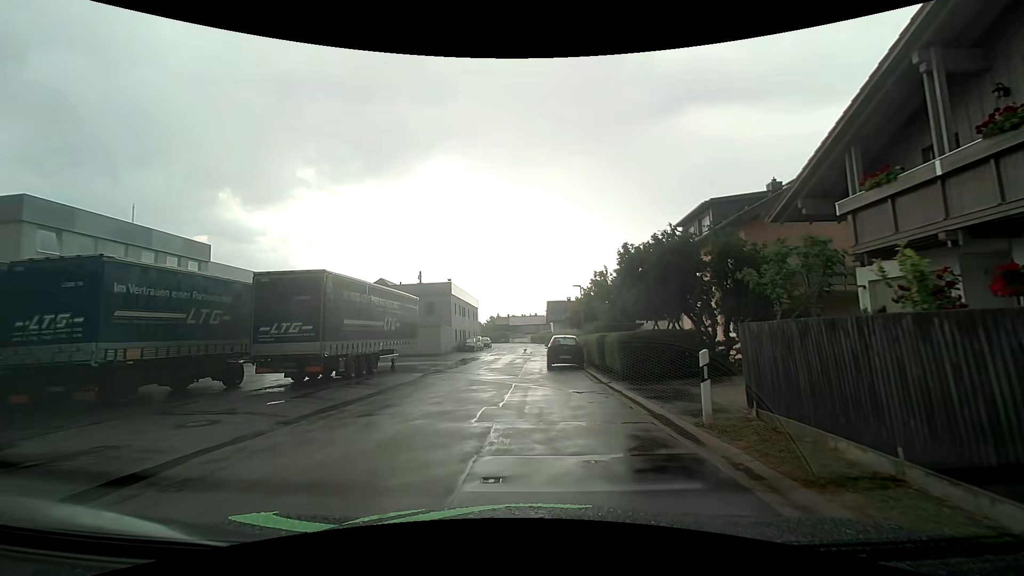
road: residential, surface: asphalt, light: Day
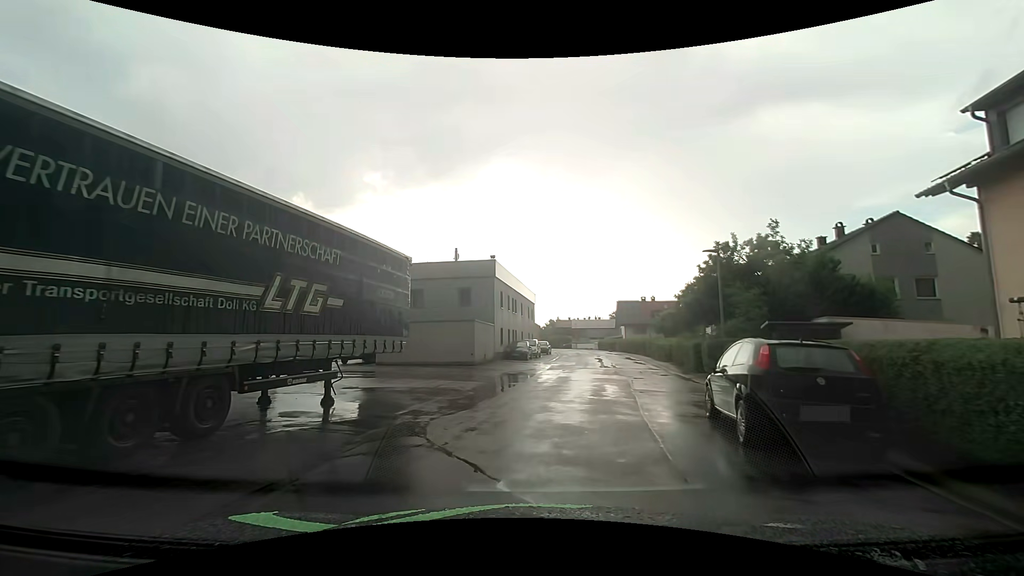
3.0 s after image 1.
(-1.1, +15.6) m; -7°
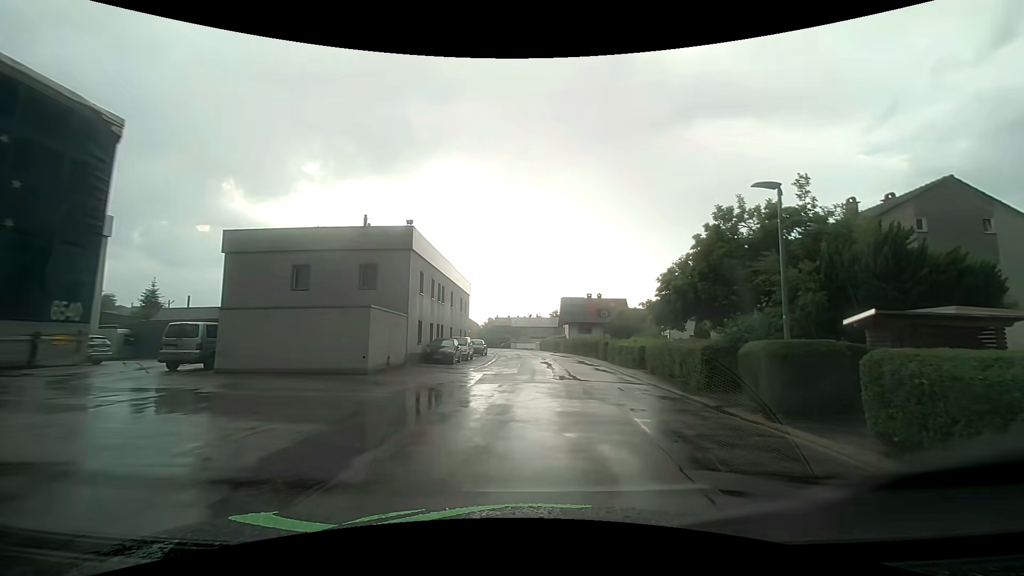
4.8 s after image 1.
(+0.5, +9.3) m; +8°
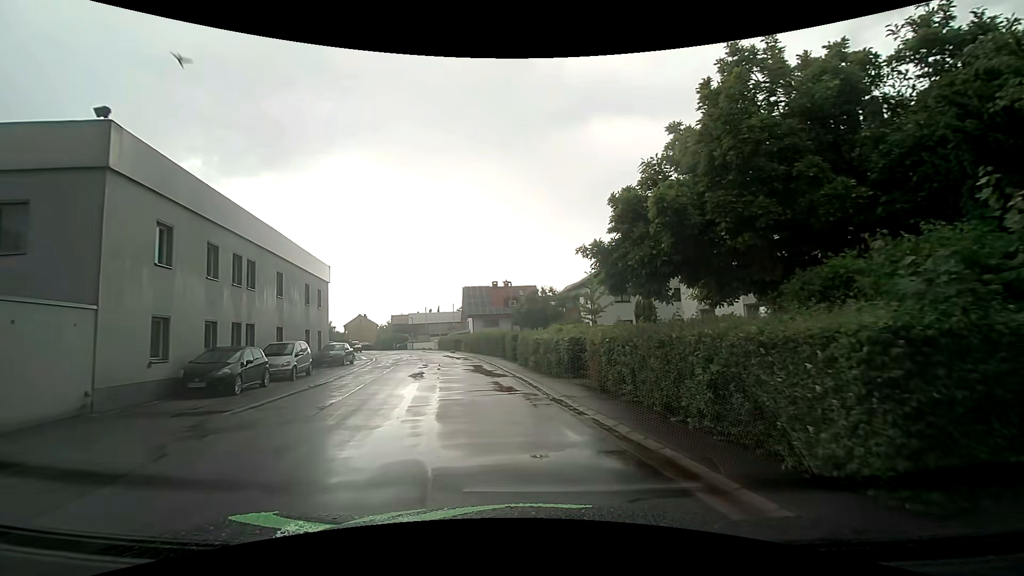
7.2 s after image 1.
(+1.4, +12.1) m; +11°
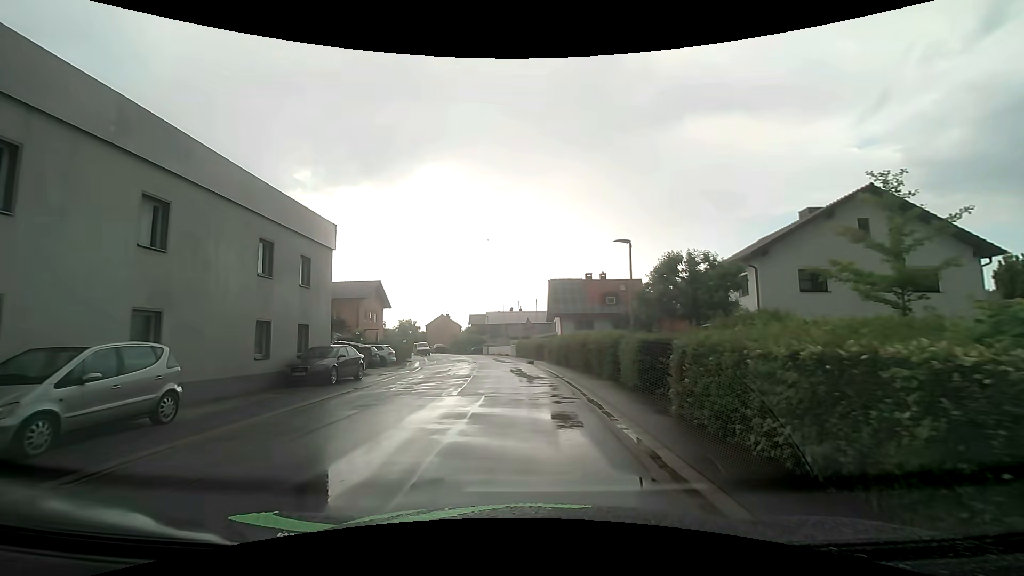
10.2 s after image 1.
(-1.7, +14.9) m; -11°
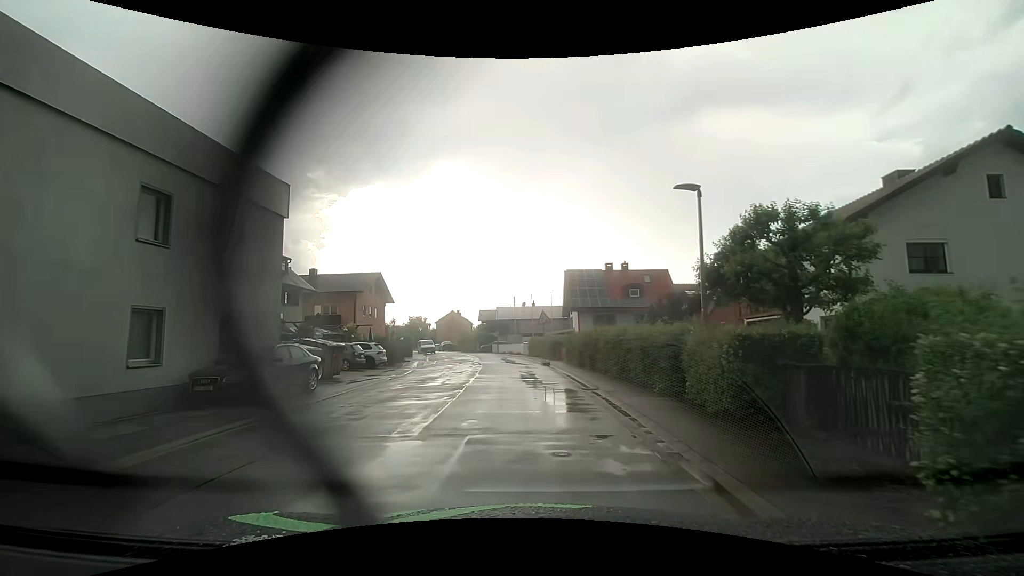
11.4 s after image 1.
(-0.1, +5.9) m; -2°
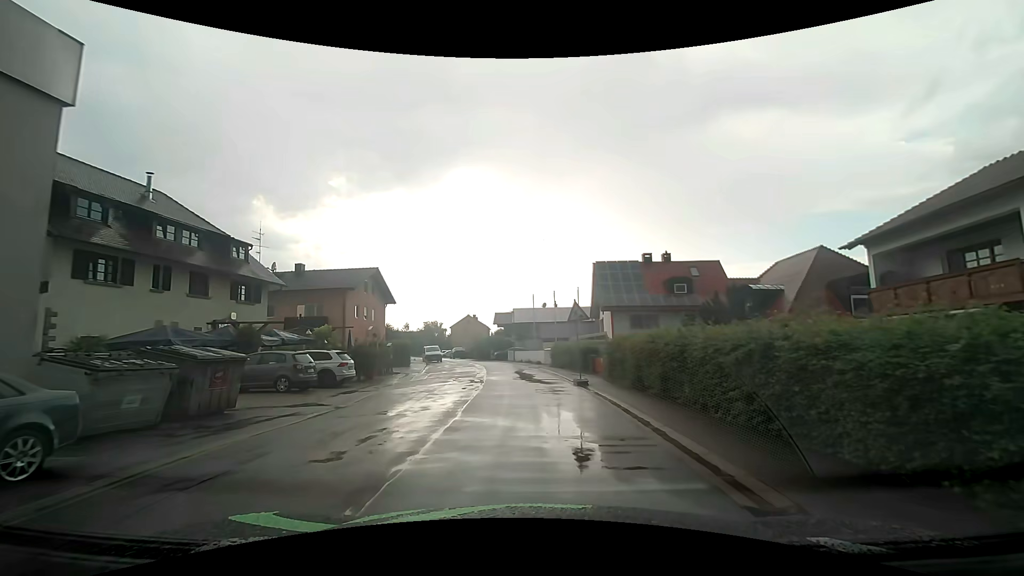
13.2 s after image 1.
(-0.1, +9.4) m; -2°
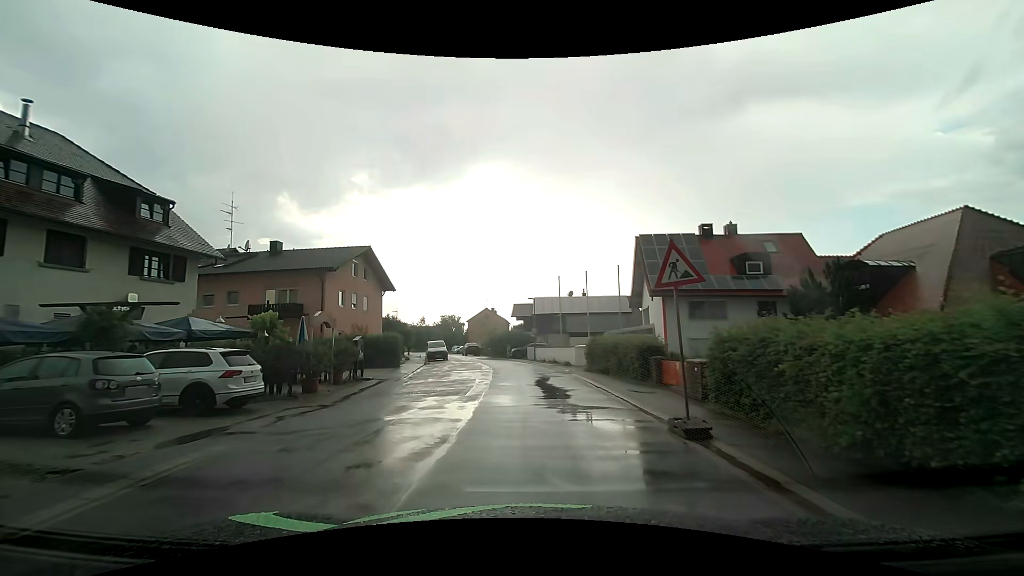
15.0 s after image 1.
(-0.2, +10.0) m; -5°
(0, +10) (0, +20) (0, +30) (-1, +40) (-3, +50) (-6, +59) (-9, +69) (-11, +79) (-13, +88) (-15, +98) m
